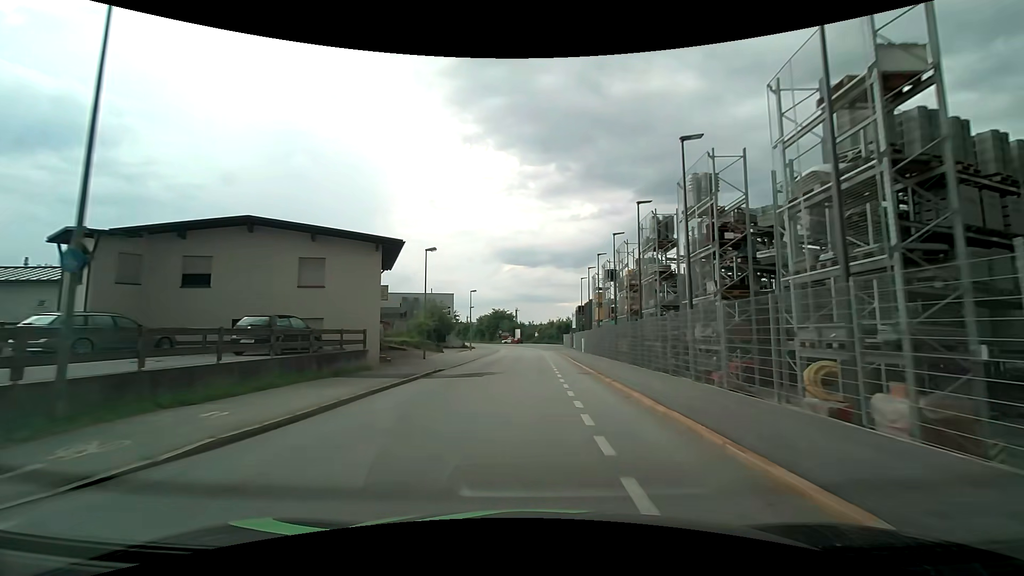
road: residential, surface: asphalt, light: Day
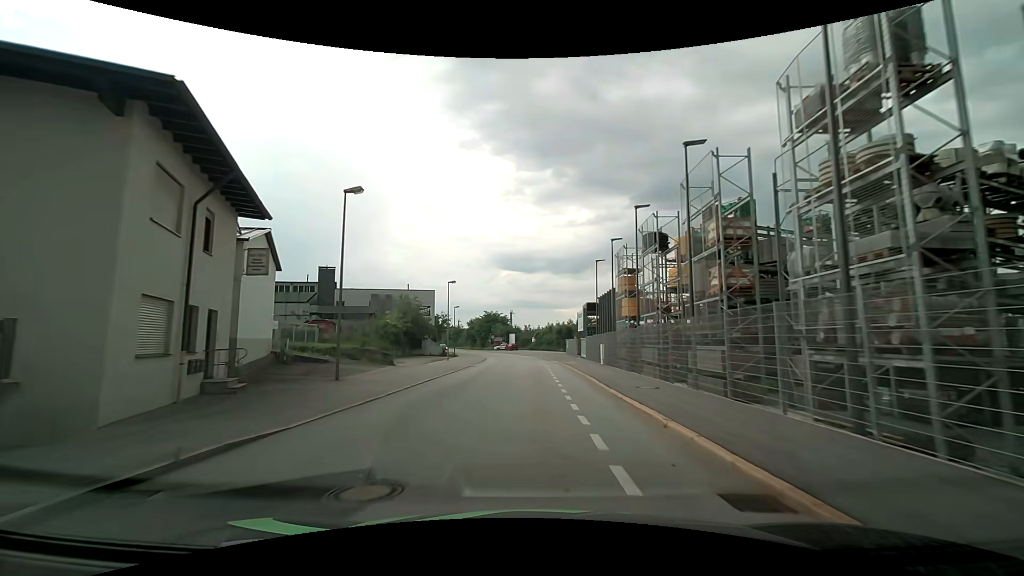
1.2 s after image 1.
(-0.1, +15.3) m; 0°
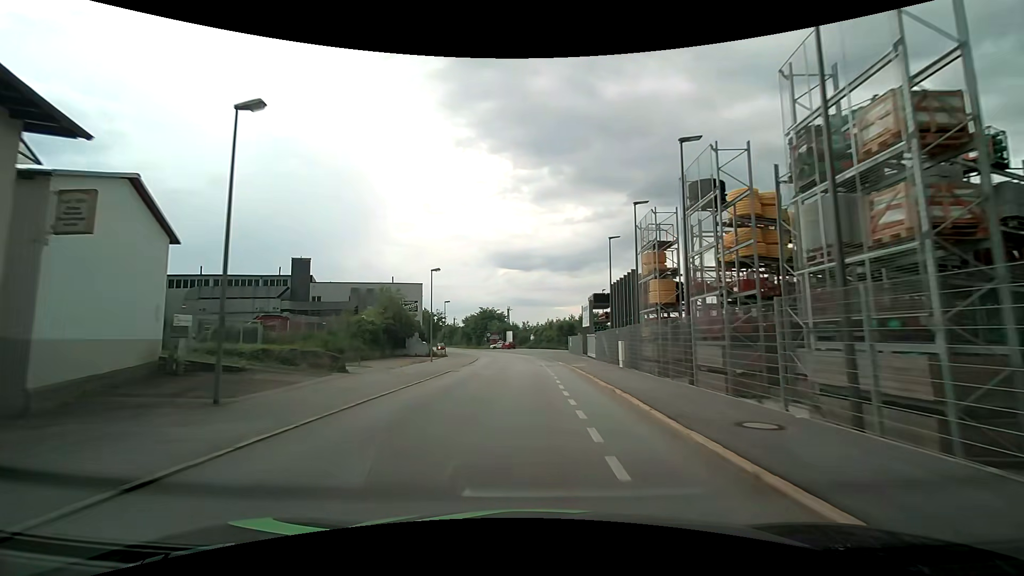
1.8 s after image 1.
(0.0, +7.7) m; +1°
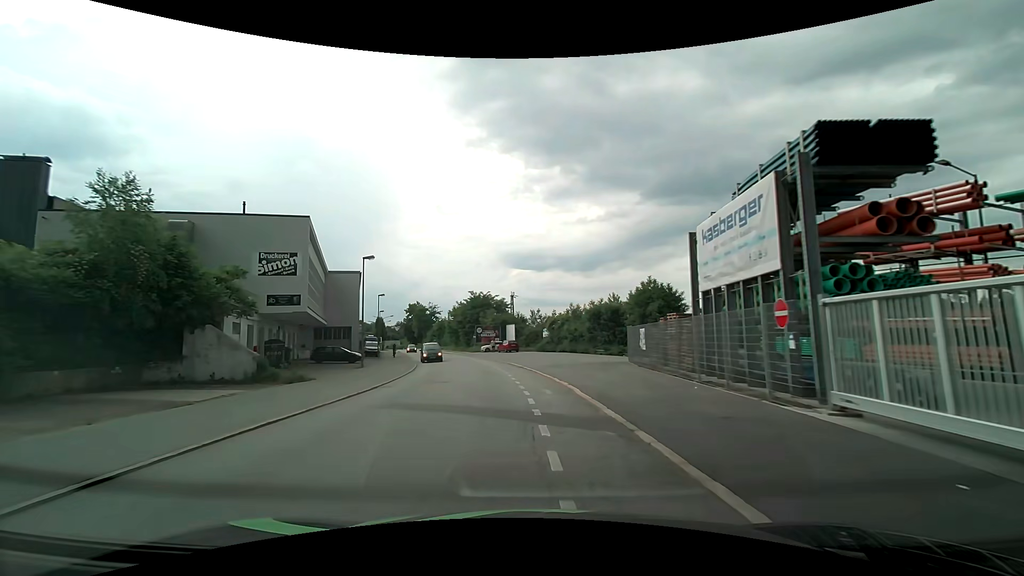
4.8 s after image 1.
(-0.5, +38.3) m; -2°
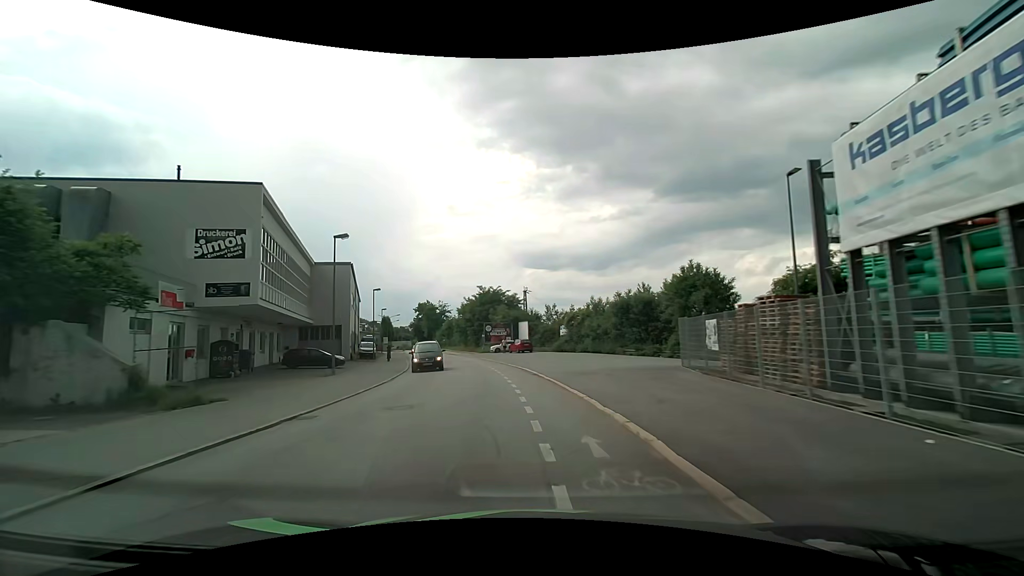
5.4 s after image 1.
(-0.1, +7.7) m; -2°
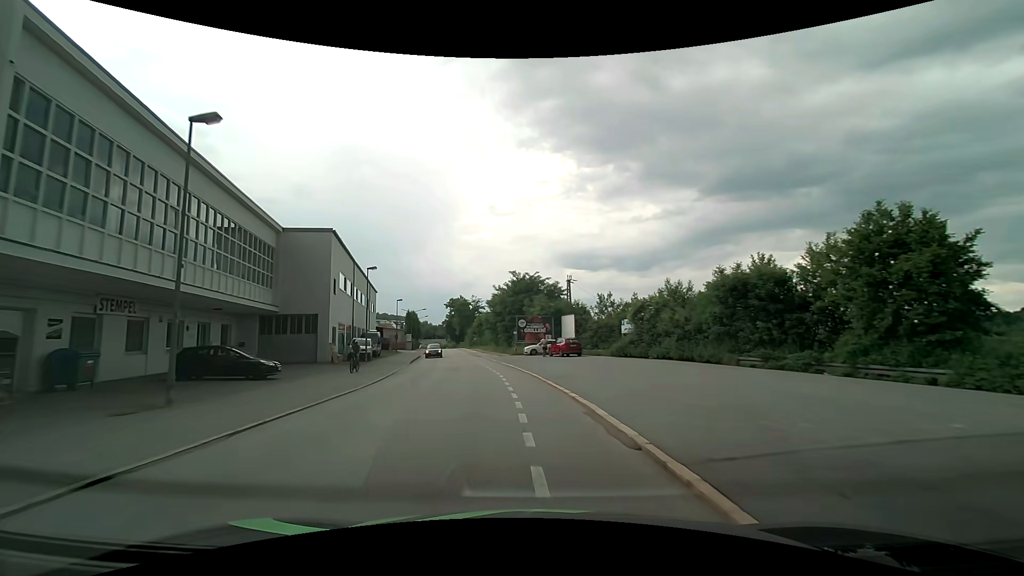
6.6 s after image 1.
(-0.7, +15.3) m; -5°
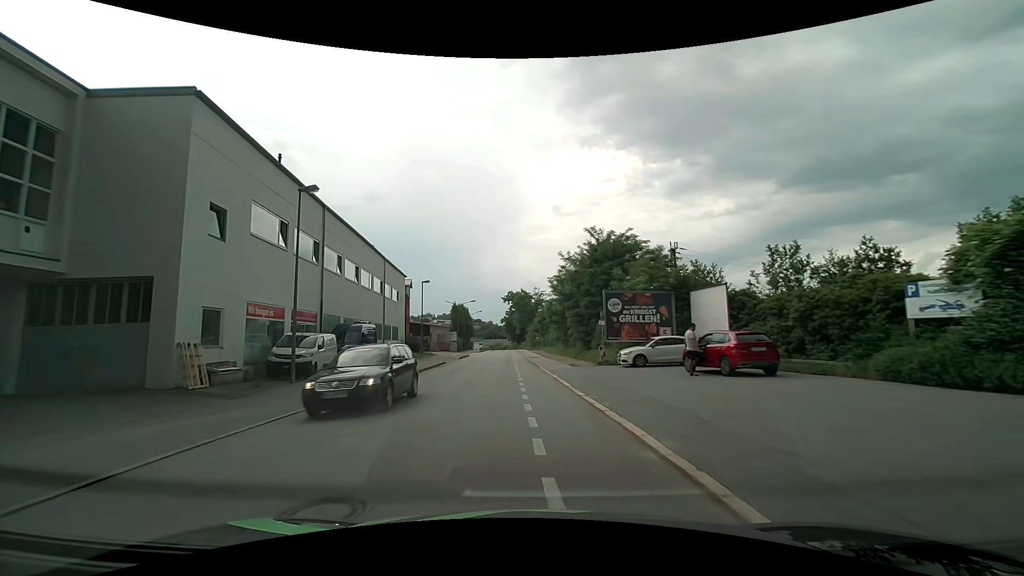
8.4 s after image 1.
(-1.6, +22.8) m; -8°
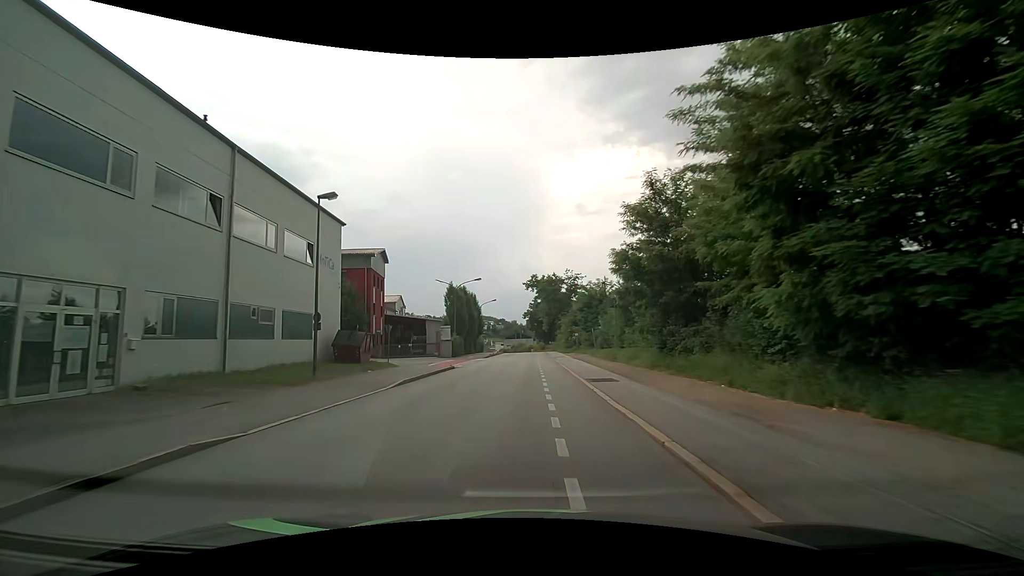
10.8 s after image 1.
(-1.3, +30.4) m; -3°
(0, +10) (0, +20) (0, +30) (0, +40) (0, +50) (+1, +60) (+1, +70) (+1, +80) (+1, +90) (+1, +100) m
